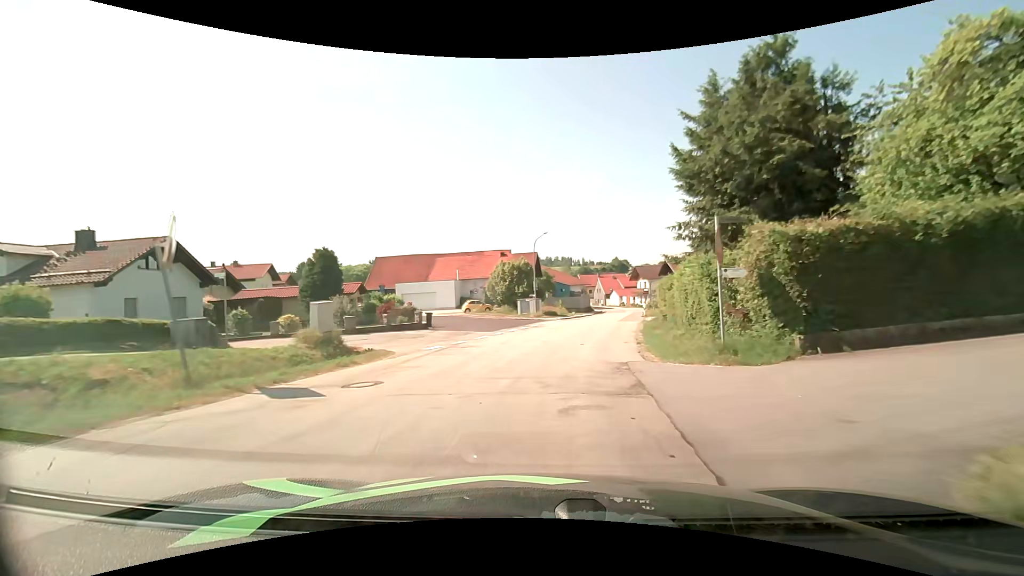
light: Day
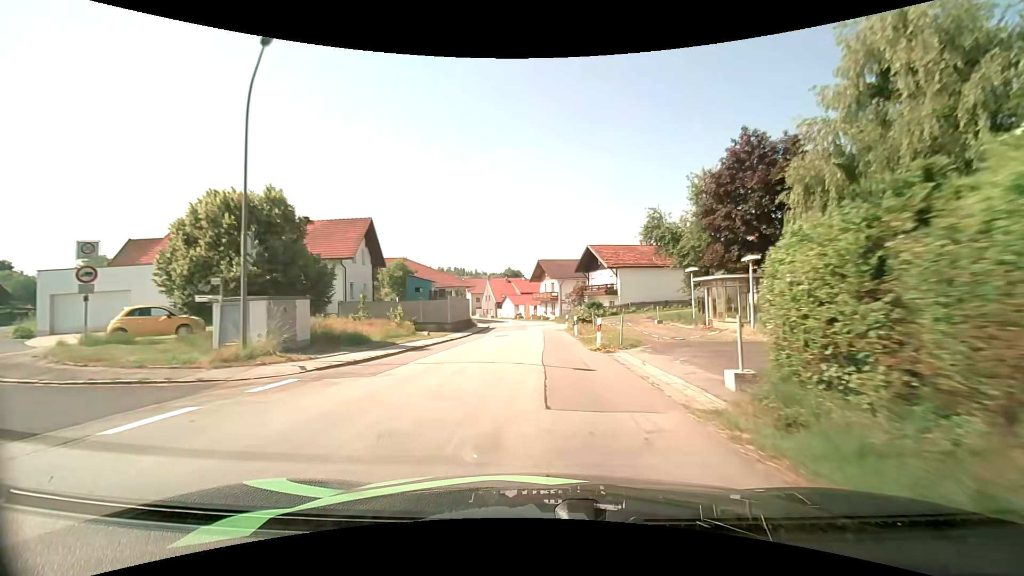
(+4.6, +33.8) m; +12°
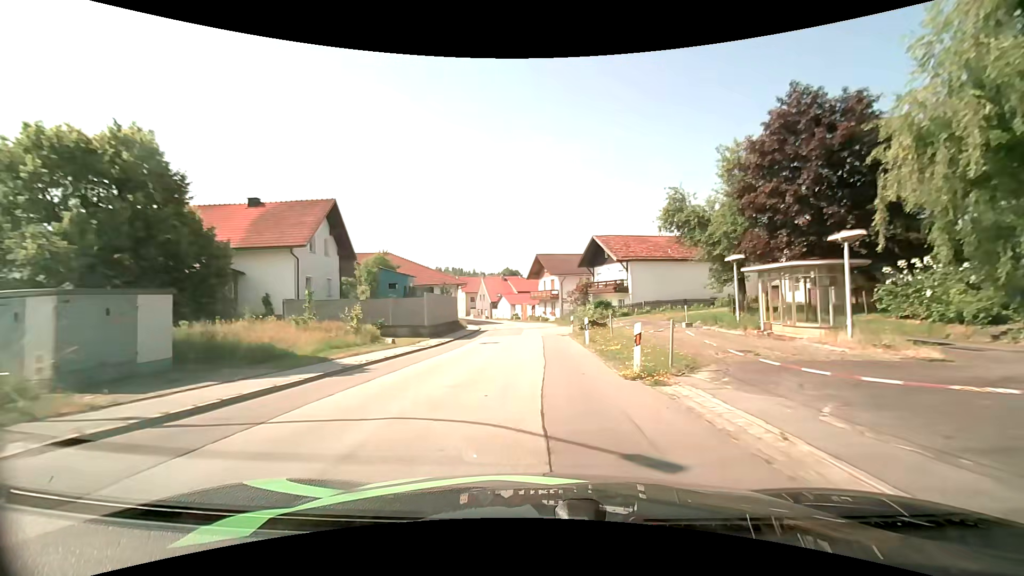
(0.0, +6.9) m; 0°
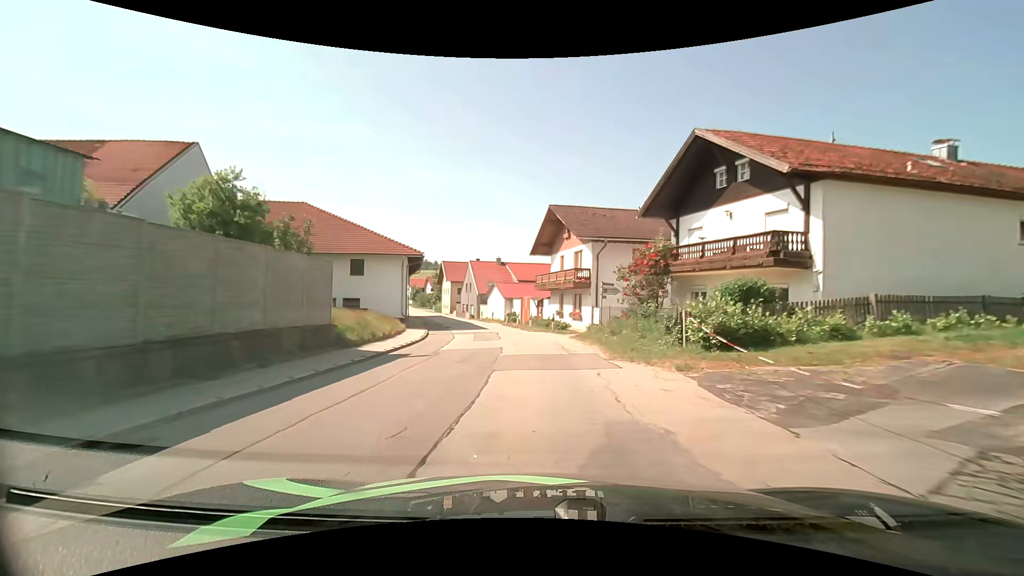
(0.0, +27.8) m; 0°
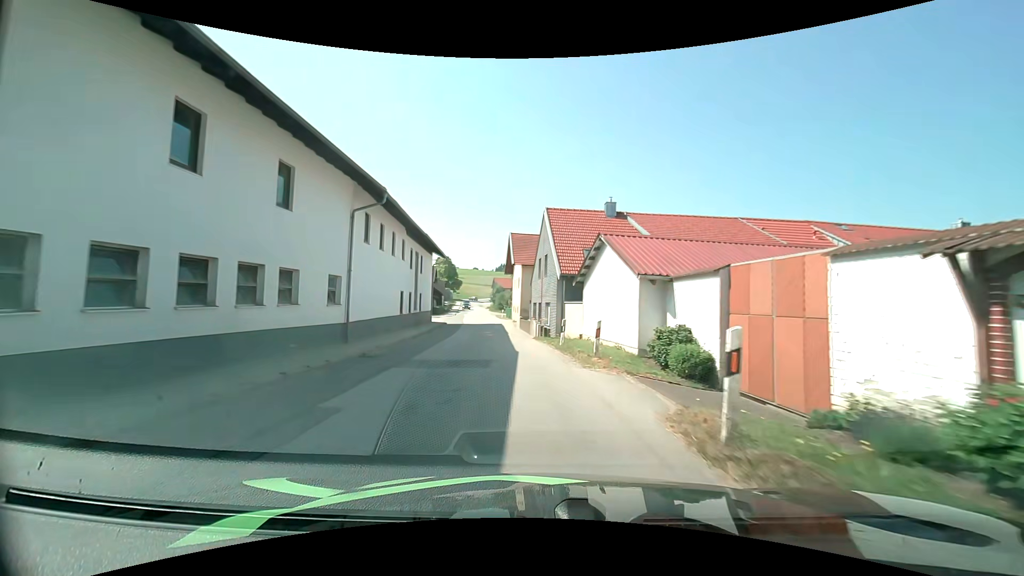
(-3.2, +35.2) m; -12°
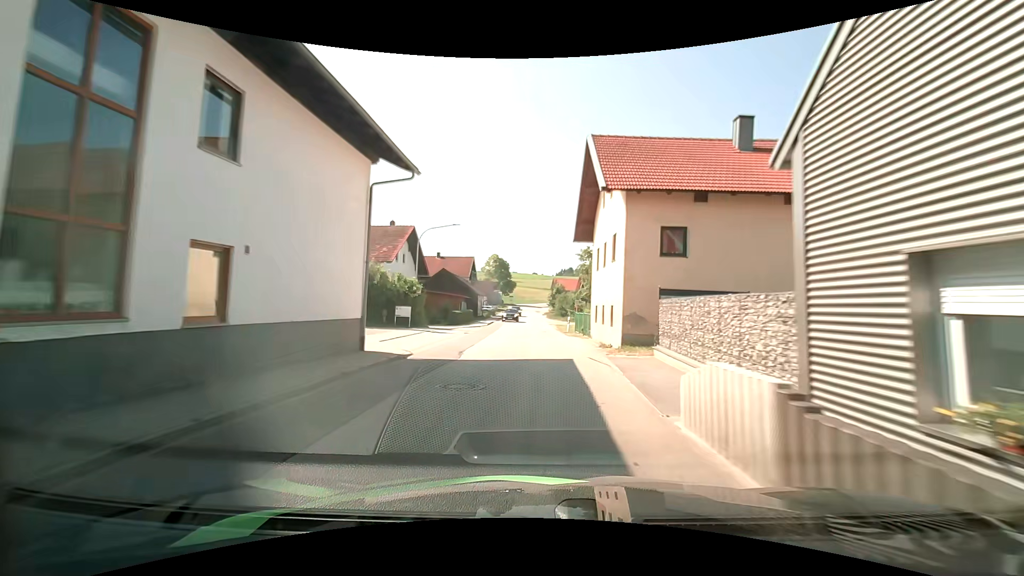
(-2.2, +29.7) m; -7°
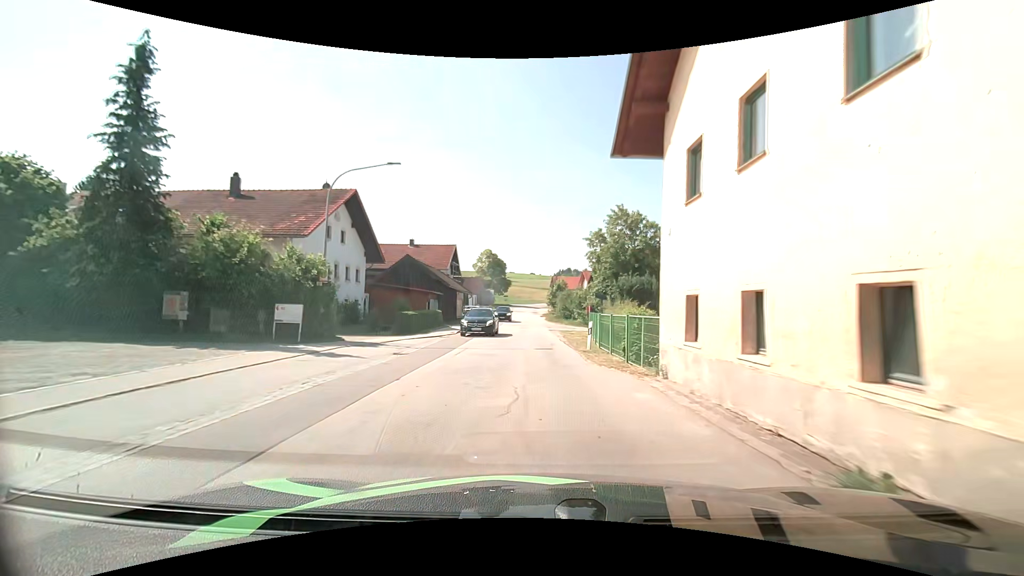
(0.0, +15.2) m; 0°
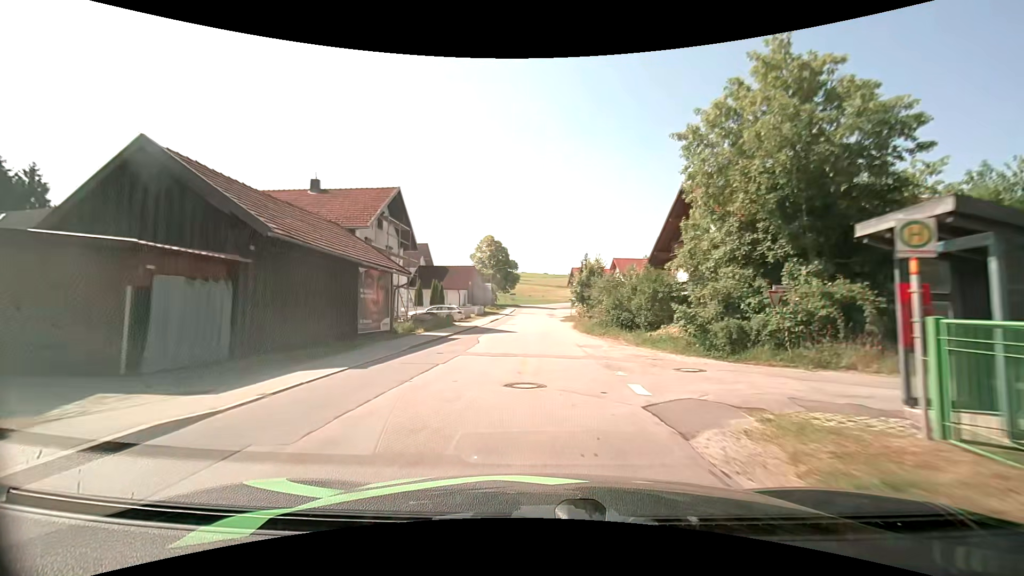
(-0.4, +30.7) m; -1°
(0, +10) (0, +20) (0, +30) (0, +40) (0, +50) (0, +60) (0, +70) (0, +80) (0, +90) (0, +100) m
